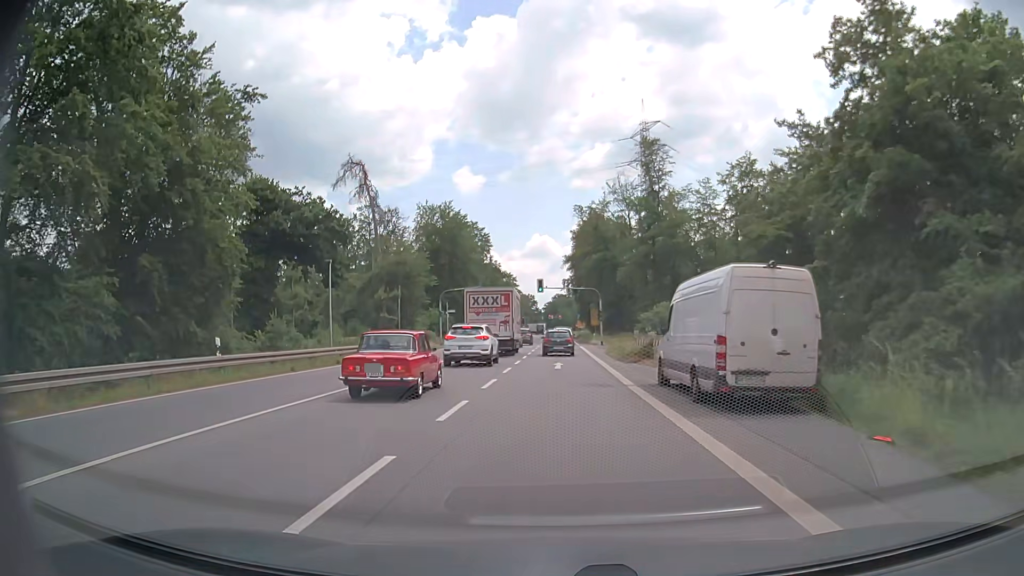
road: primary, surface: asphalt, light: Day
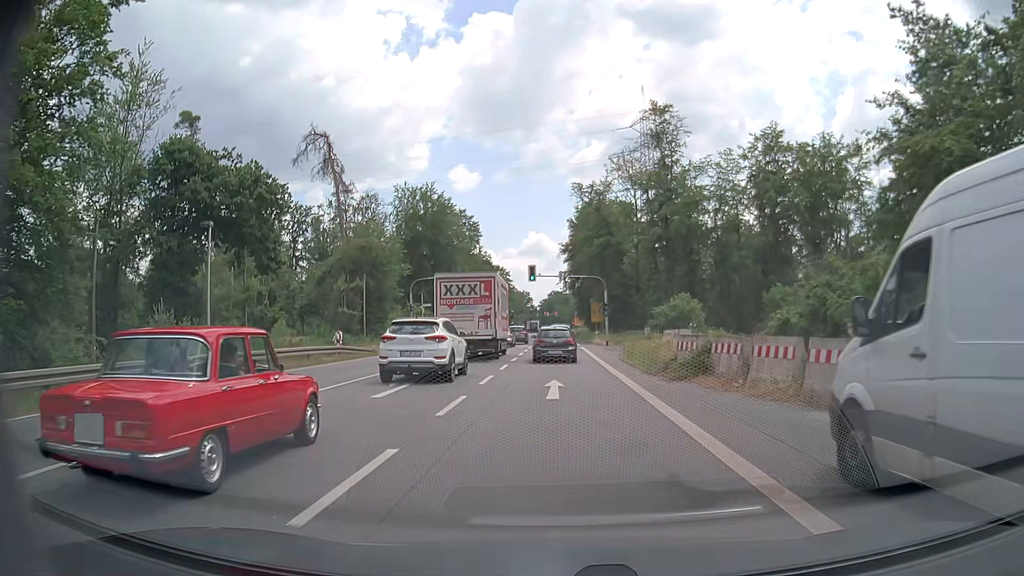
(0.0, +11.7) m; 0°
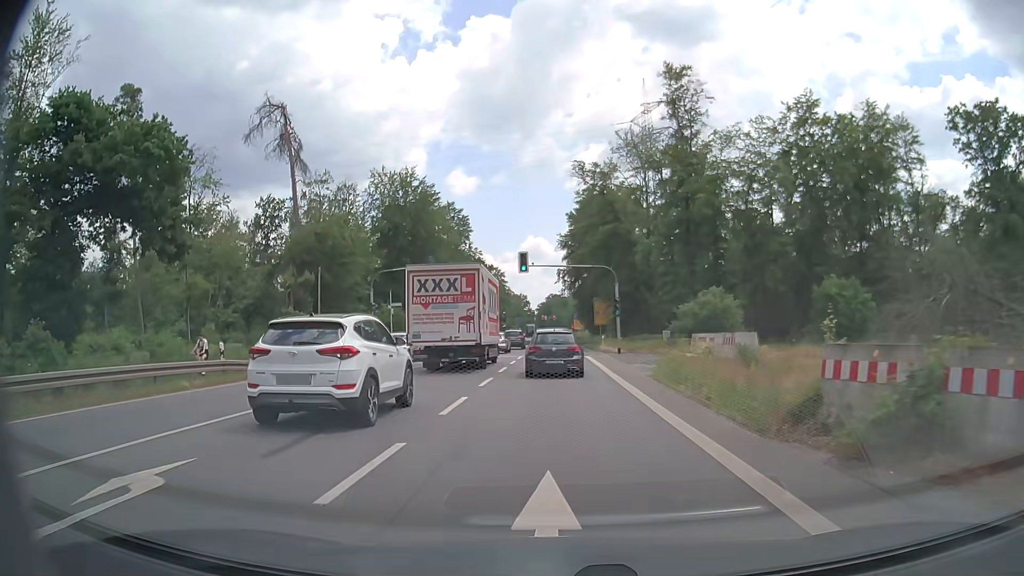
(+0.1, +11.4) m; +1°
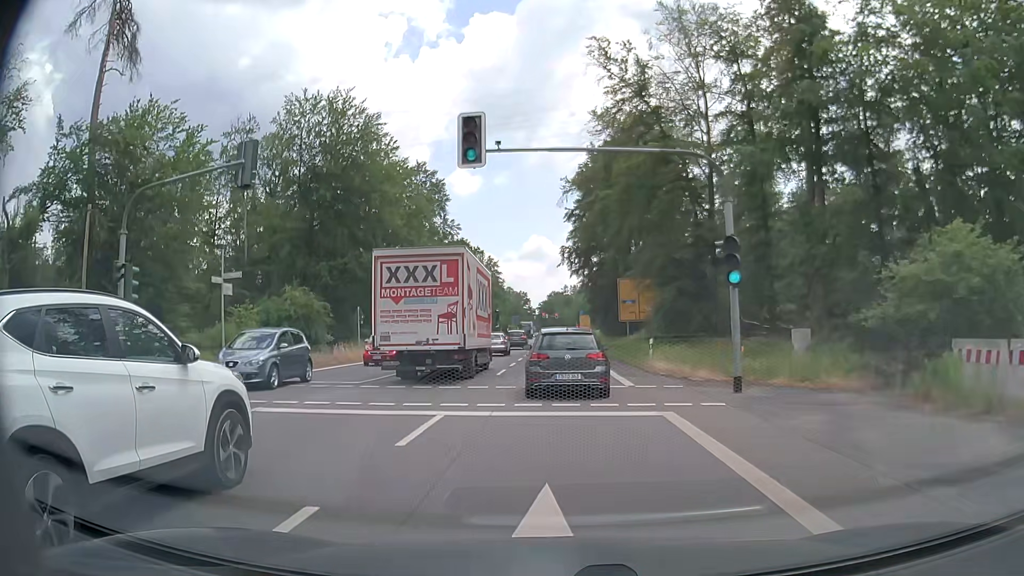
(-0.2, +27.2) m; -1°
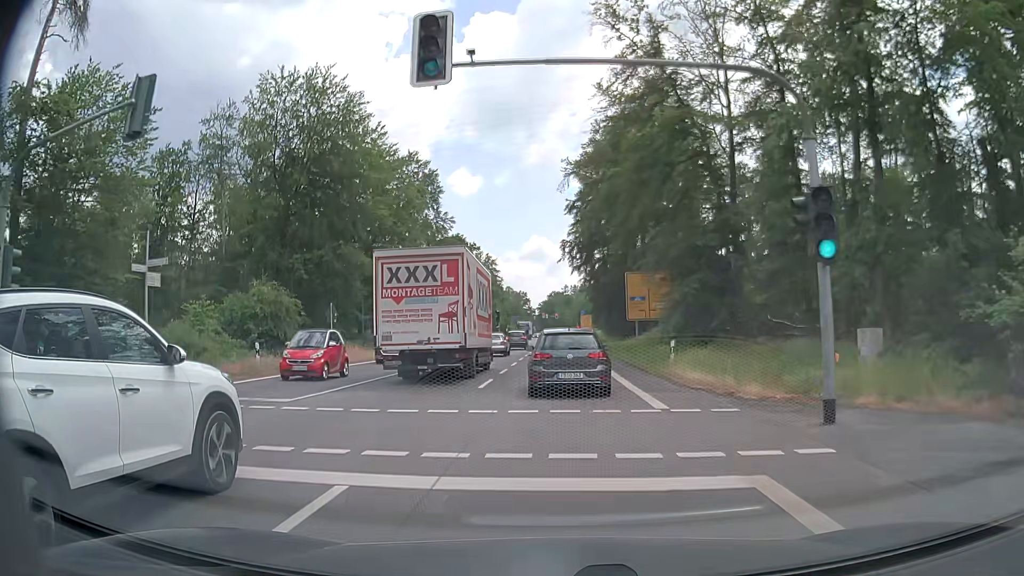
(0.0, +5.3) m; 0°
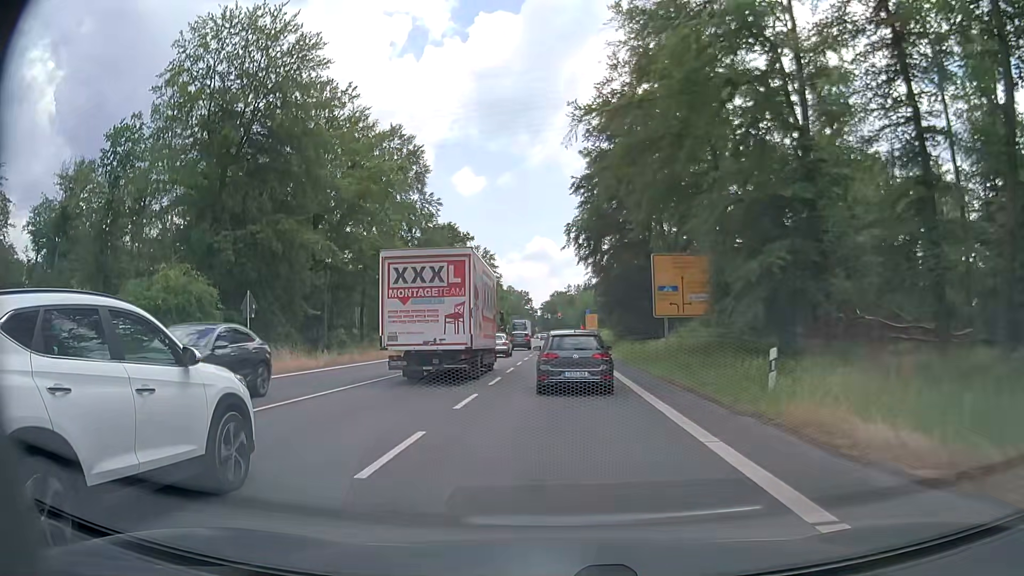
(0.0, +11.0) m; 0°
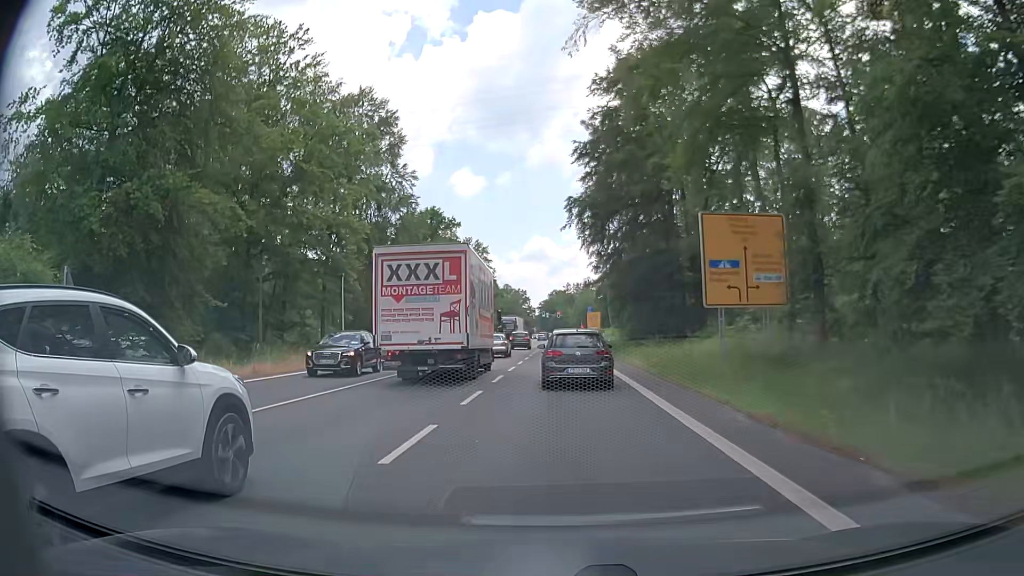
(0.0, +11.6) m; 0°
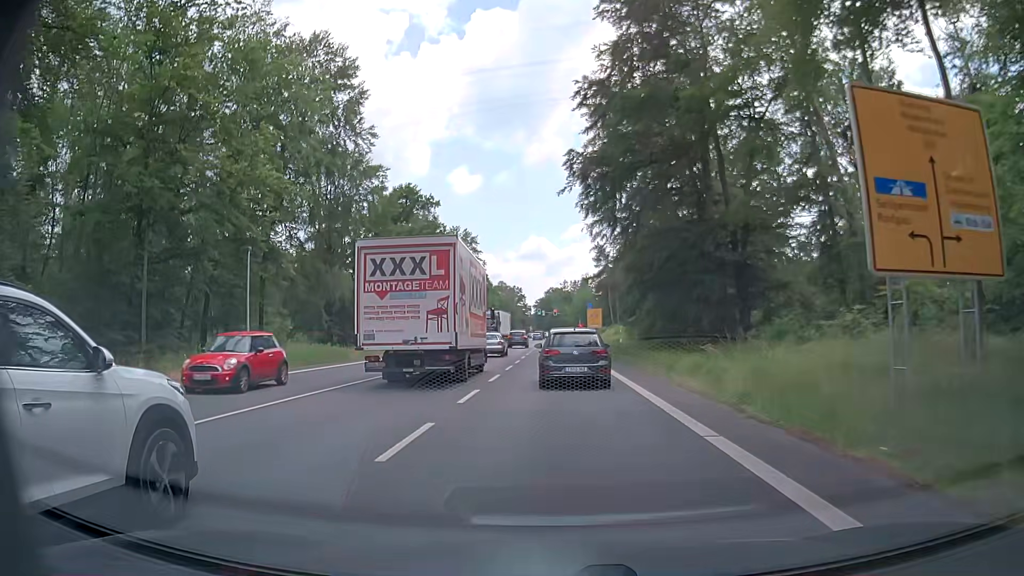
(0.0, +12.2) m; +1°
(0, +10) (0, +20) (0, +30) (-1, +40) (-1, +50) (-1, +60) (-1, +70) (-1, +80) (-1, +90) (-1, +100) m
